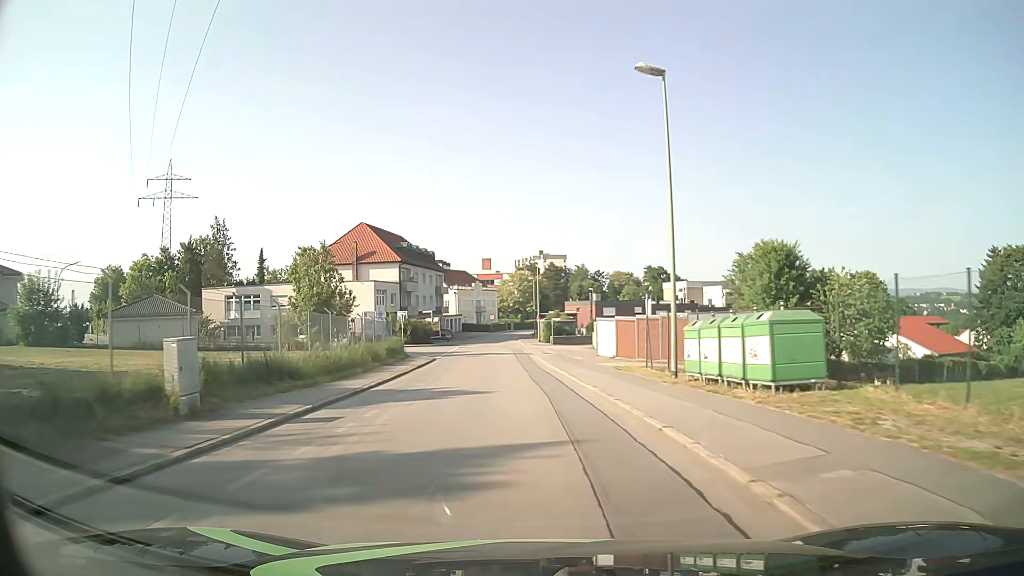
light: Day
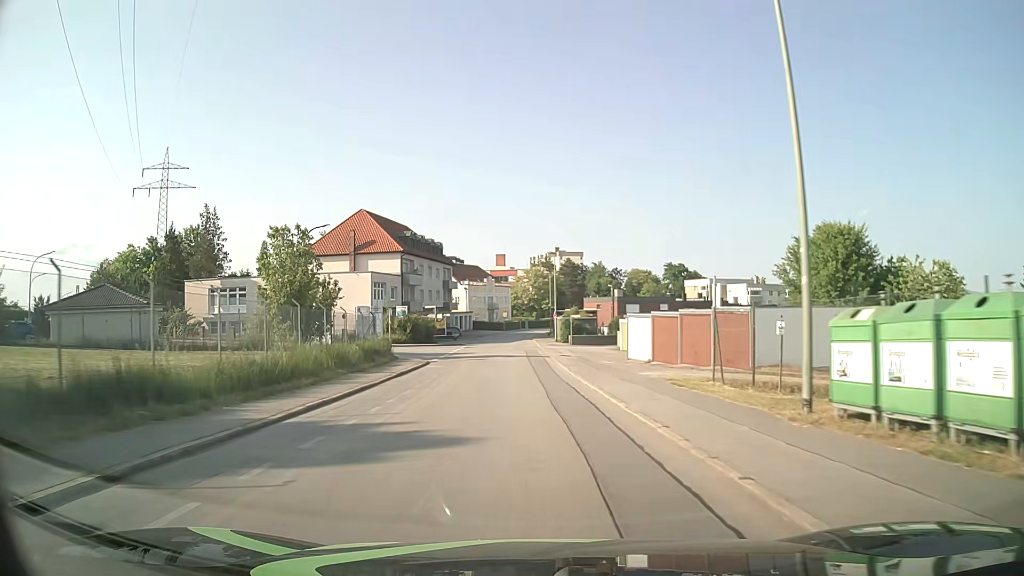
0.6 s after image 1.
(-0.1, +7.7) m; -1°
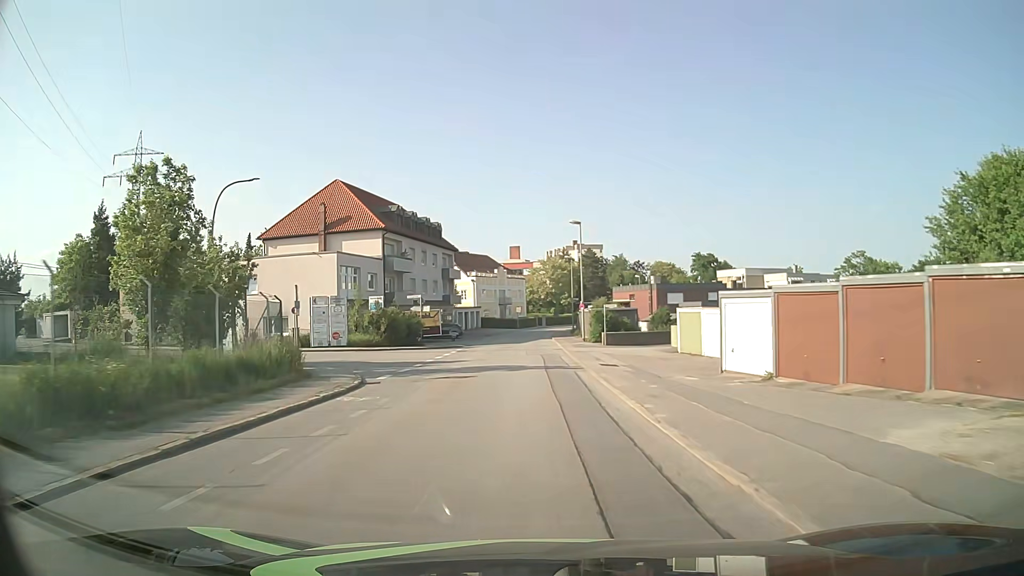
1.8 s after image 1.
(-0.2, +15.5) m; -1°
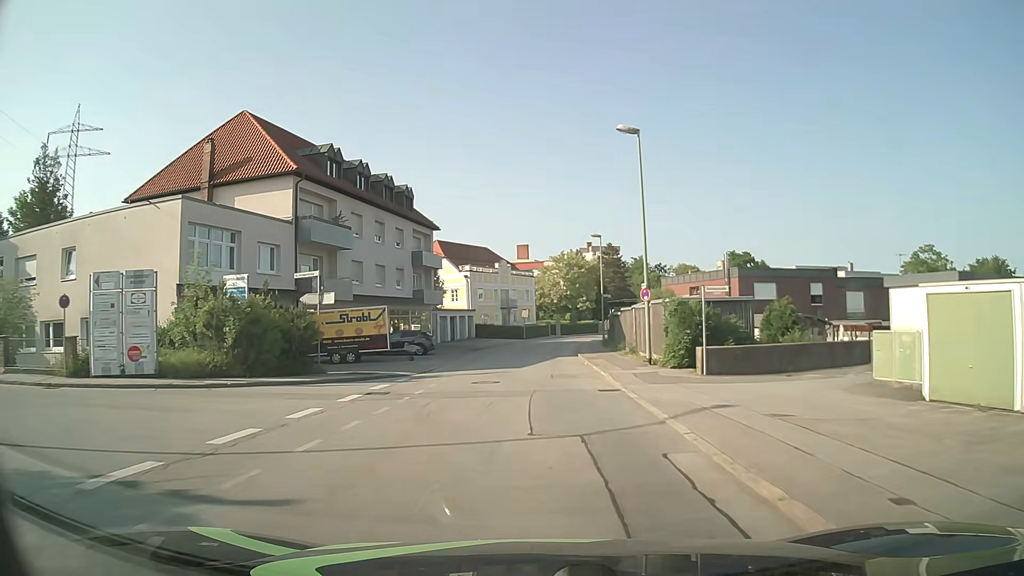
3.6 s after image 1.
(-0.3, +23.0) m; -1°
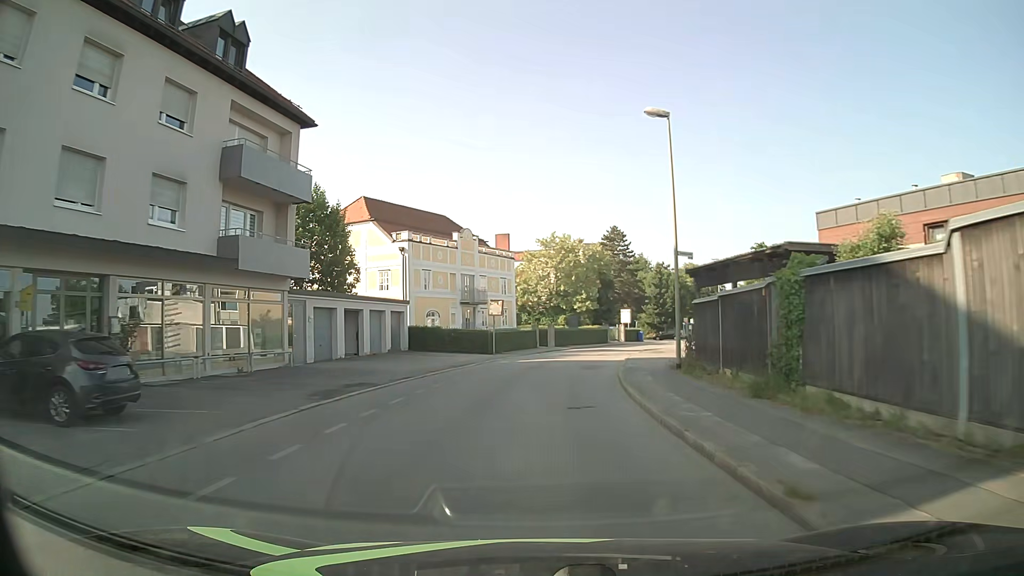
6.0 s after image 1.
(+0.2, +30.3) m; +1°
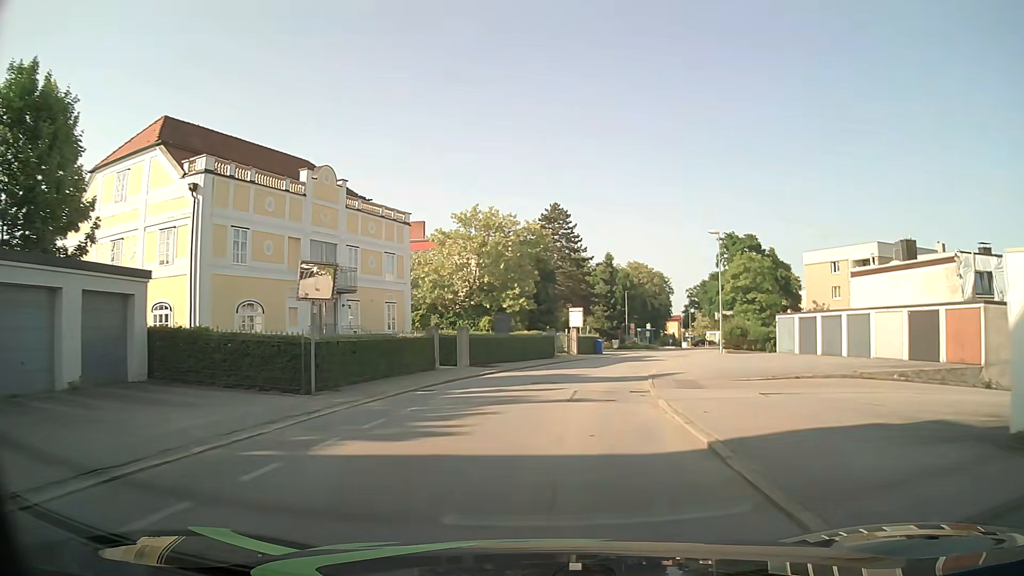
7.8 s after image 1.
(+0.9, +22.6) m; +6°
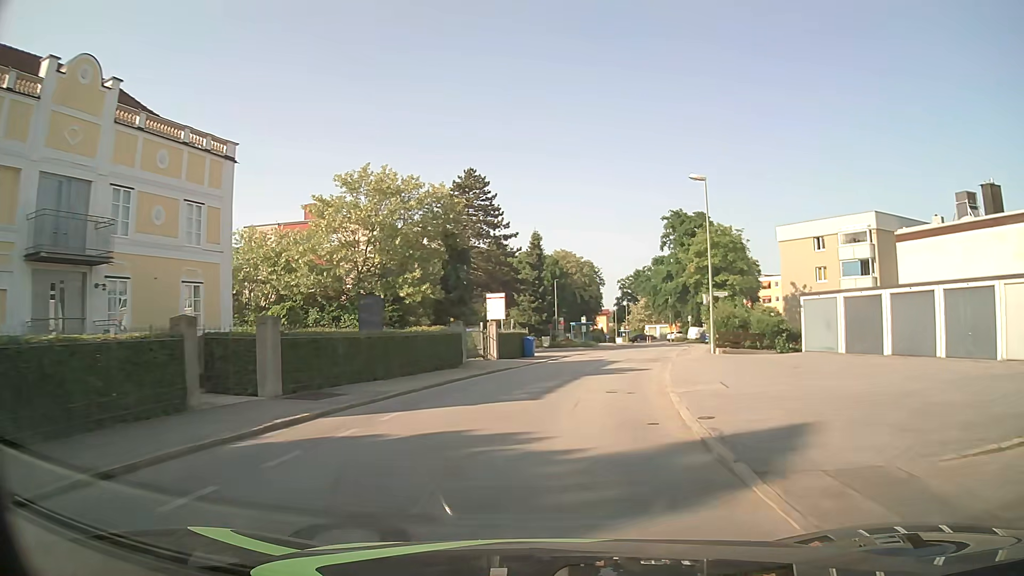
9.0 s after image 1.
(+0.8, +15.0) m; +7°
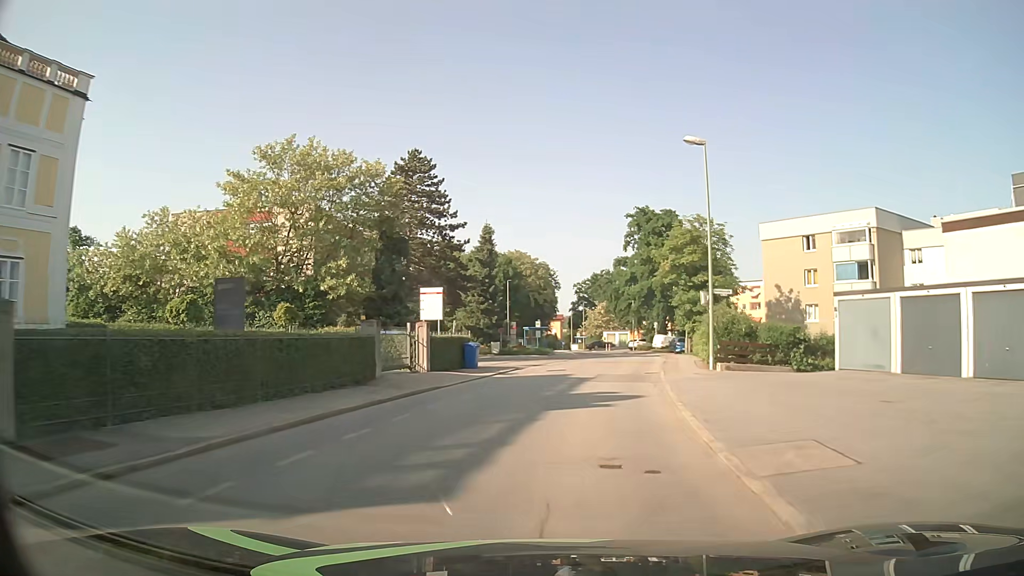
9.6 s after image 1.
(+0.2, +7.5) m; +4°
(0, +10) (+2, +20) (+4, +30) (+6, +39) (+7, +49) (+9, +59) (+9, +69) (+8, +79) (+7, +89) (+6, +99) m
